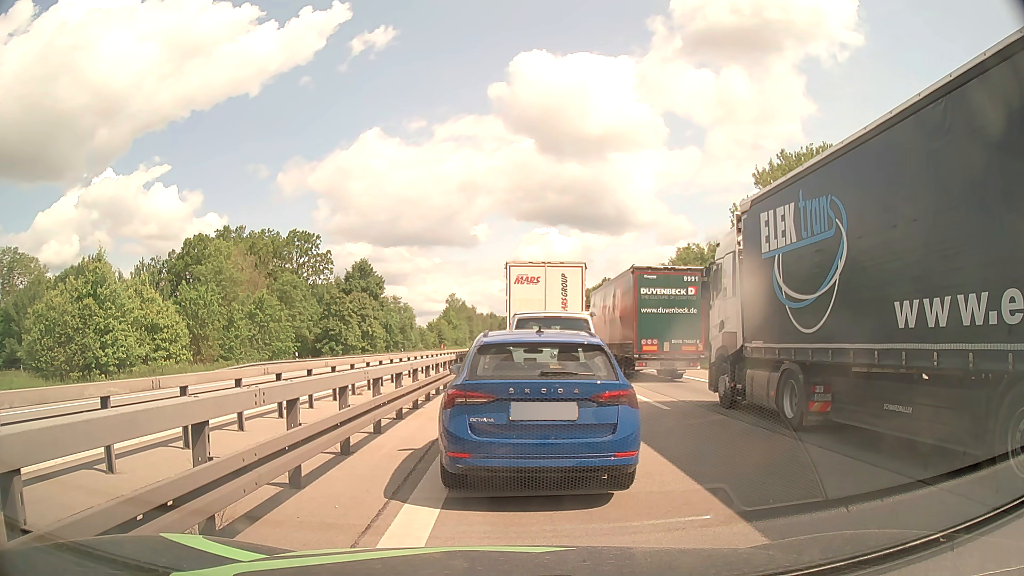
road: motorway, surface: asphalt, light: Day
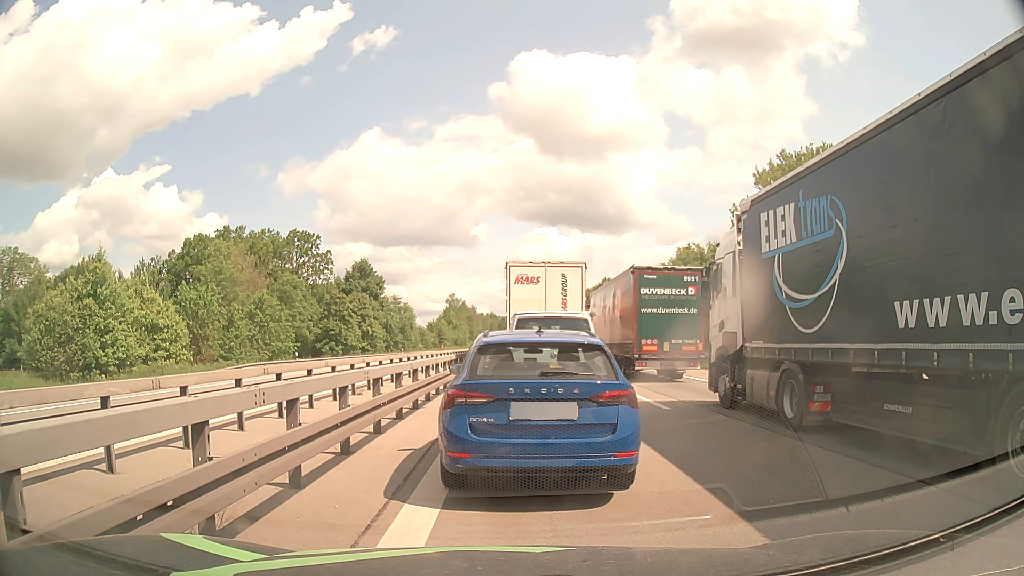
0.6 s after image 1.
(0.0, 0.0) m; 0°
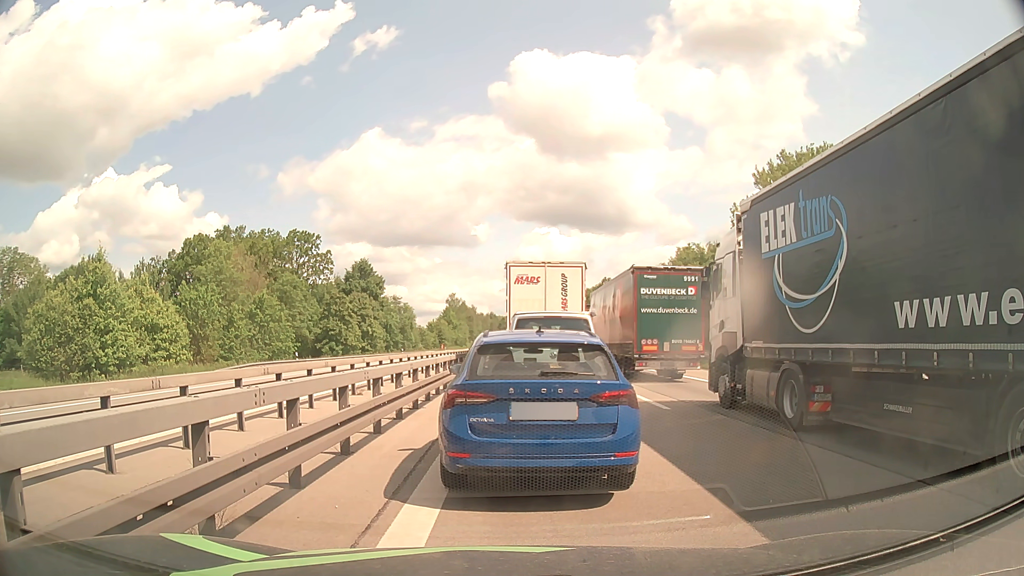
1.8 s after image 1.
(0.0, 0.0) m; 0°
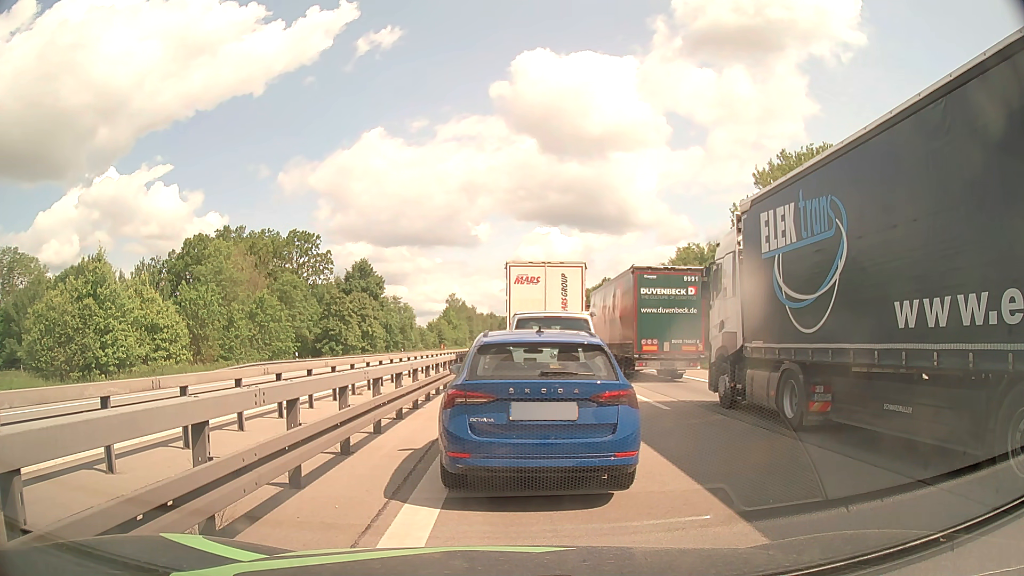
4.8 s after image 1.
(0.0, 0.0) m; 0°
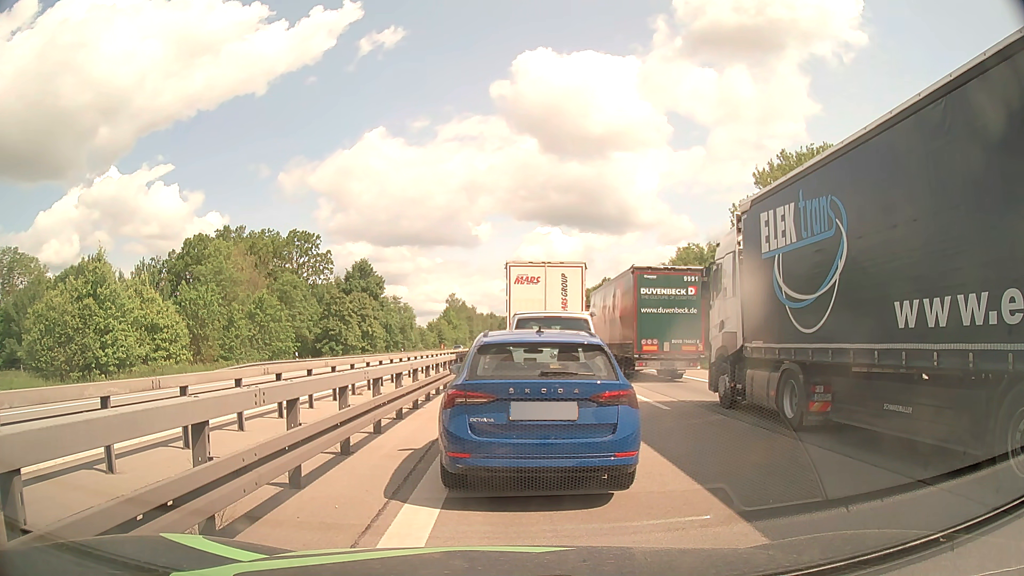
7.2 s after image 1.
(0.0, 0.0) m; 0°
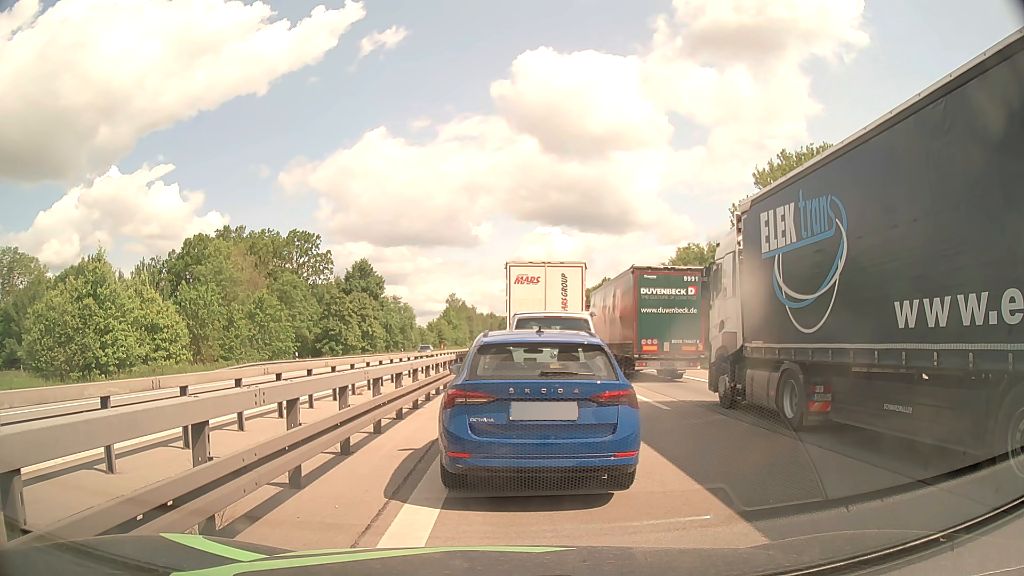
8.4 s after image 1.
(0.0, 0.0) m; 0°
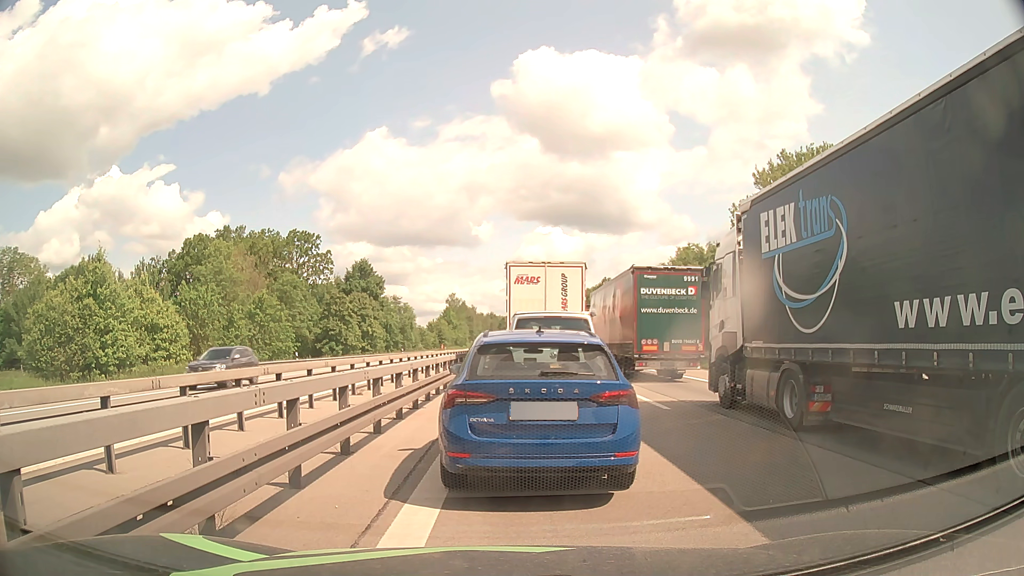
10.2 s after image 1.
(0.0, 0.0) m; 0°
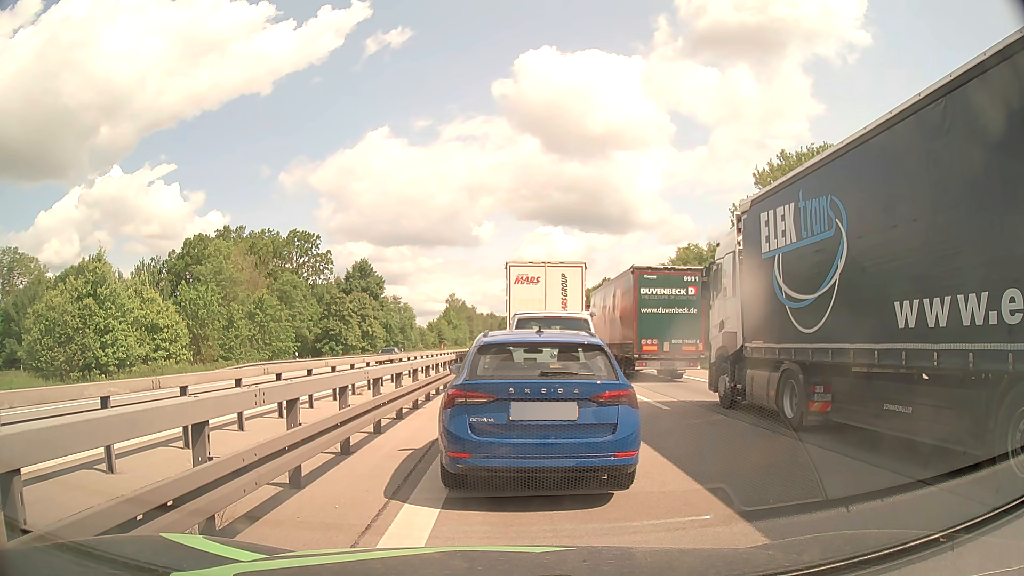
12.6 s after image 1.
(0.0, 0.0) m; 0°
